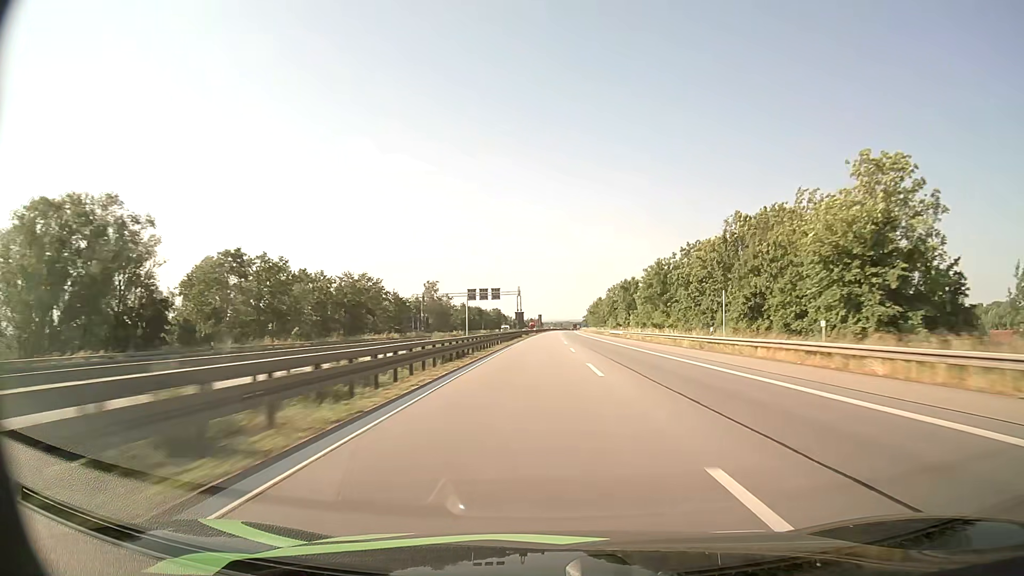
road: motorway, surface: asphalt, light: Day
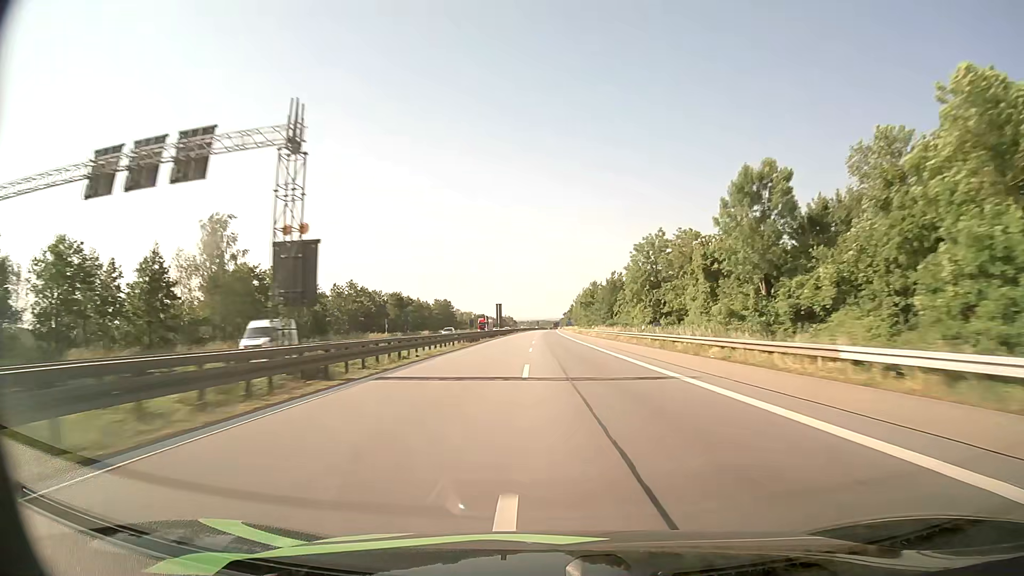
(+1.9, +90.7) m; +2°
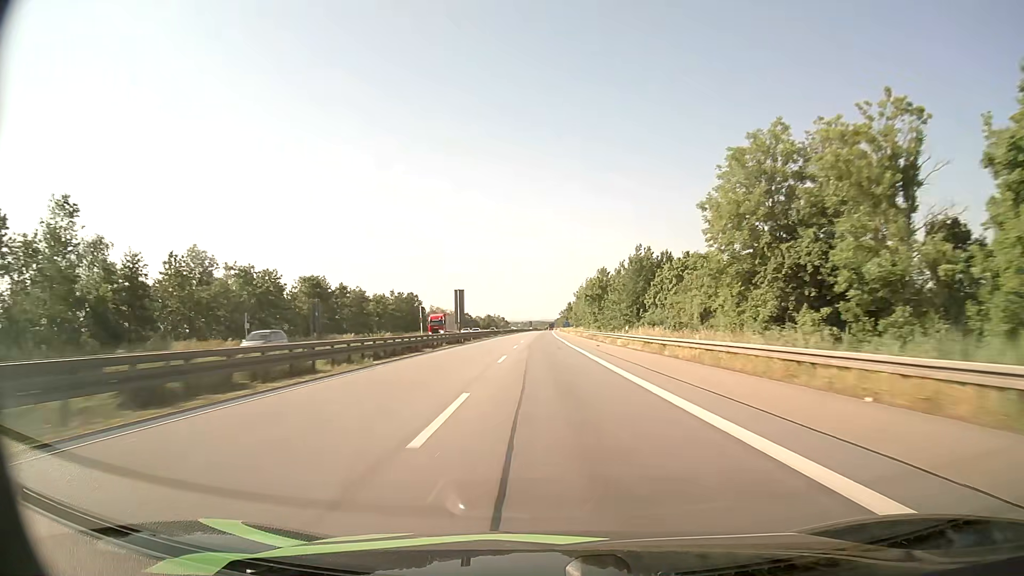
(+0.2, +45.8) m; +1°
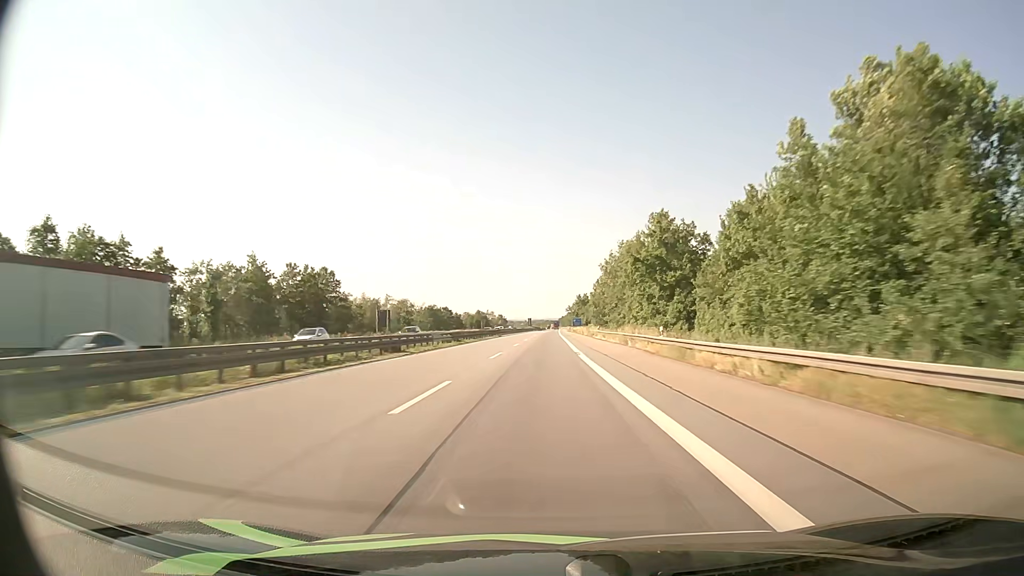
(-0.3, +69.3) m; 0°
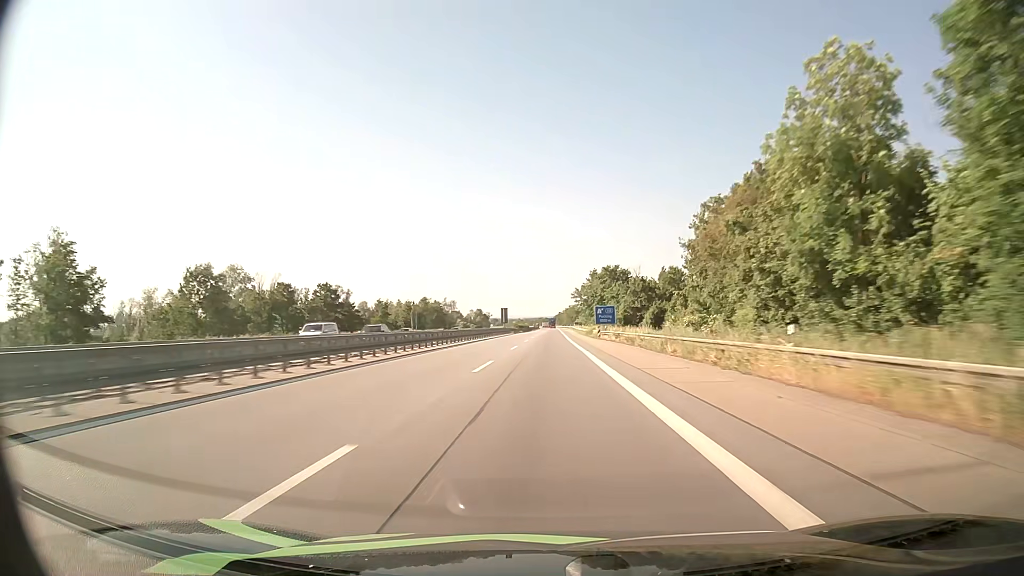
(+0.2, +116.6) m; 0°
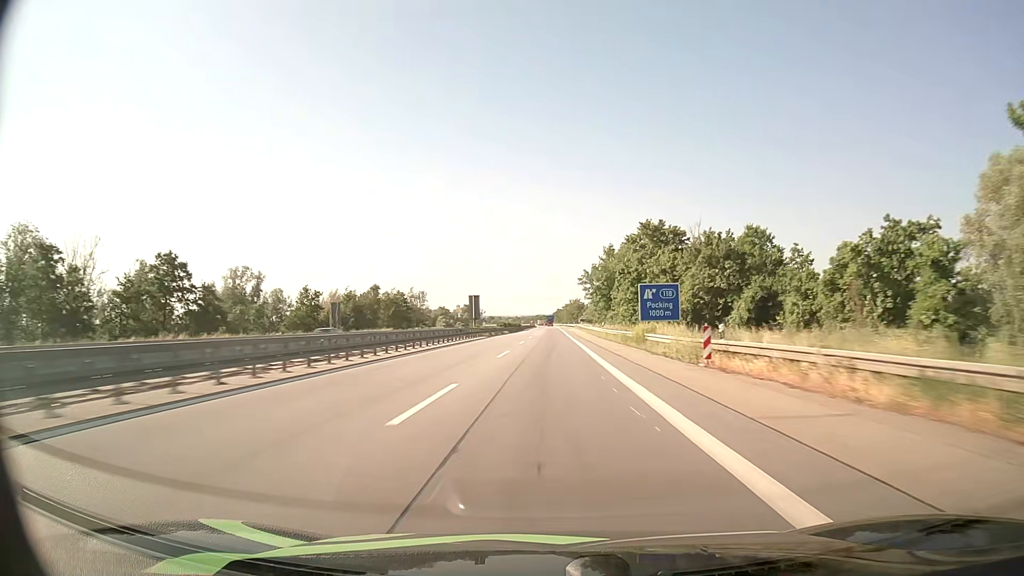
(+0.2, +46.2) m; 0°
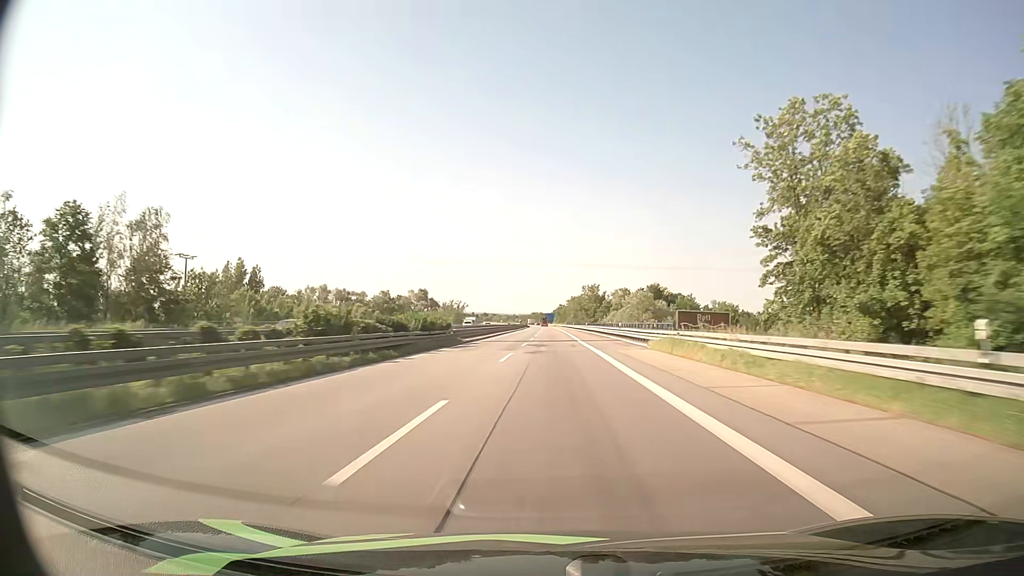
(+0.2, +110.5) m; 0°
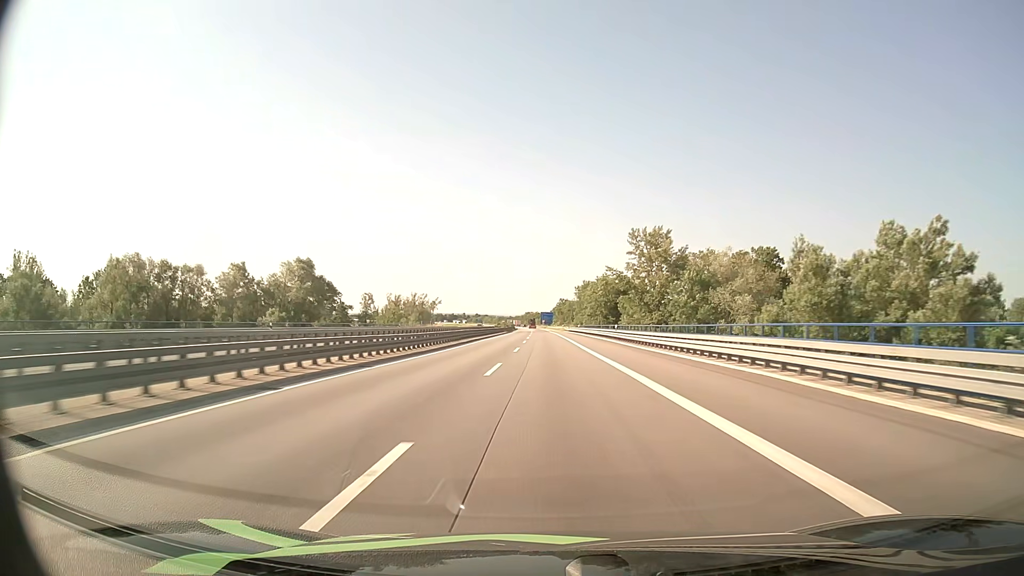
(+0.6, +102.8) m; 0°
(0, +10) (0, +20) (0, +30) (0, +40) (0, +50) (0, +60) (0, +70) (0, +80) (0, +90) (-1, +100) m
